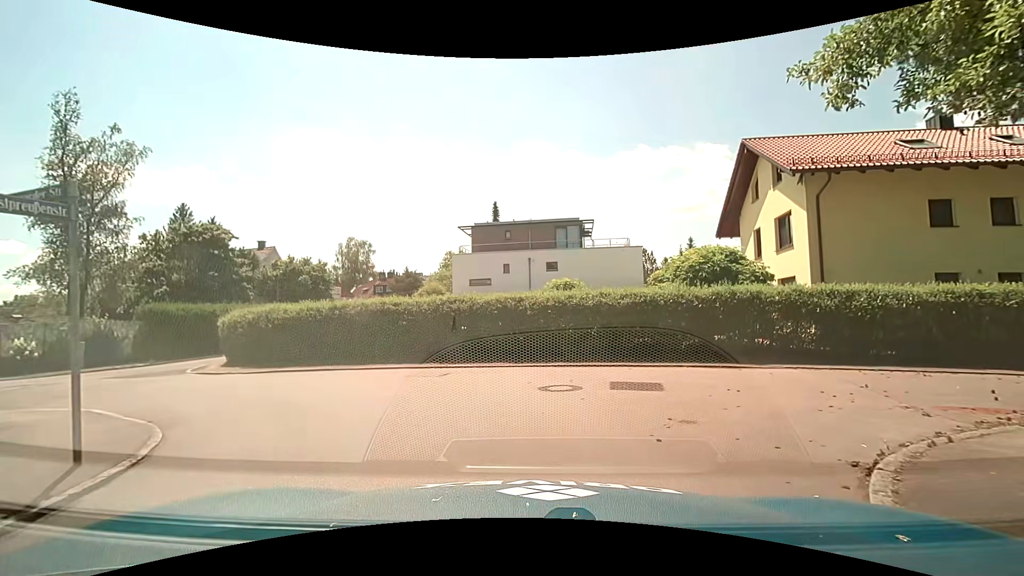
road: residential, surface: asphalt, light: Day
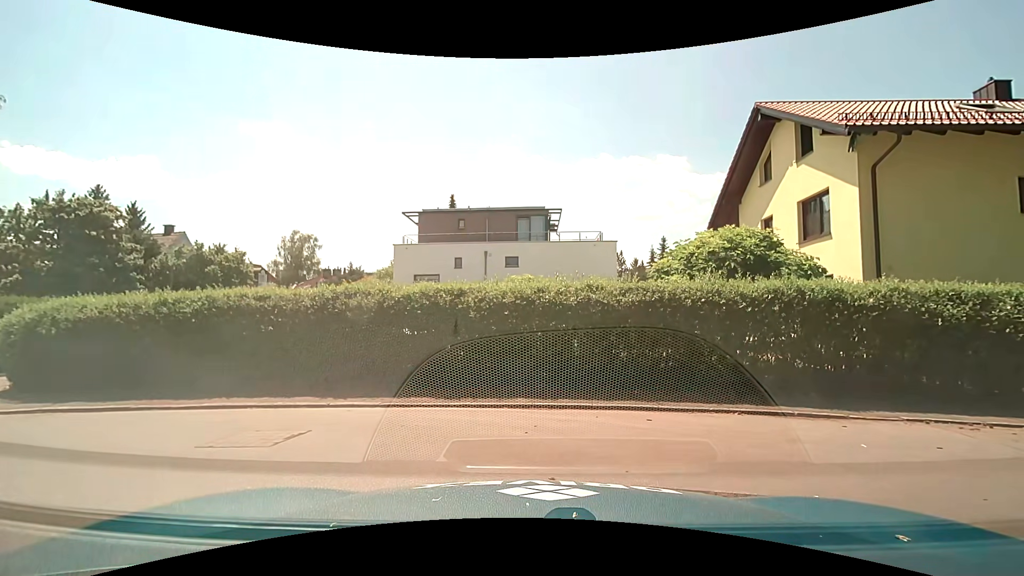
(0.0, +5.6) m; +7°
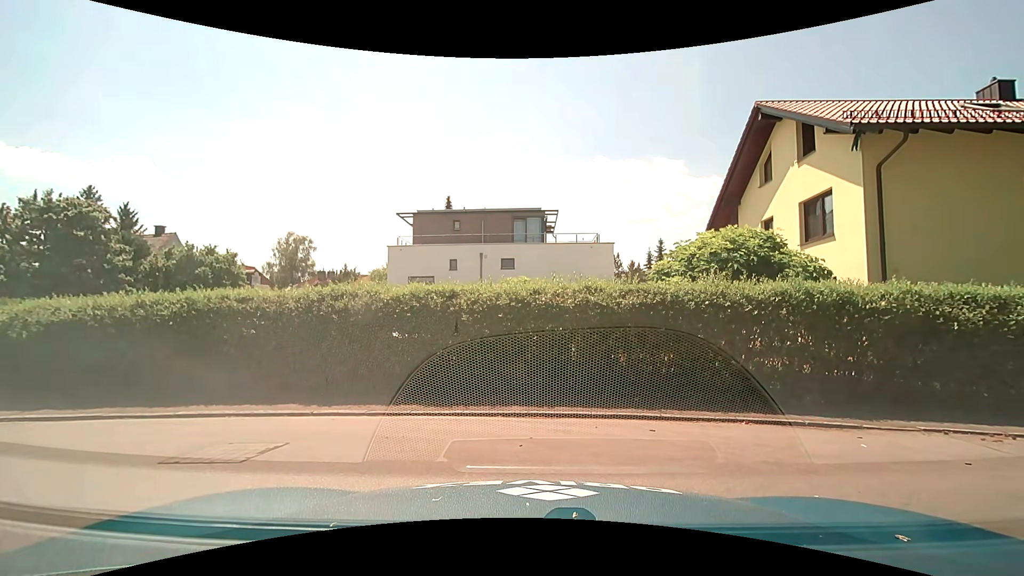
(0.0, +0.5) m; 0°
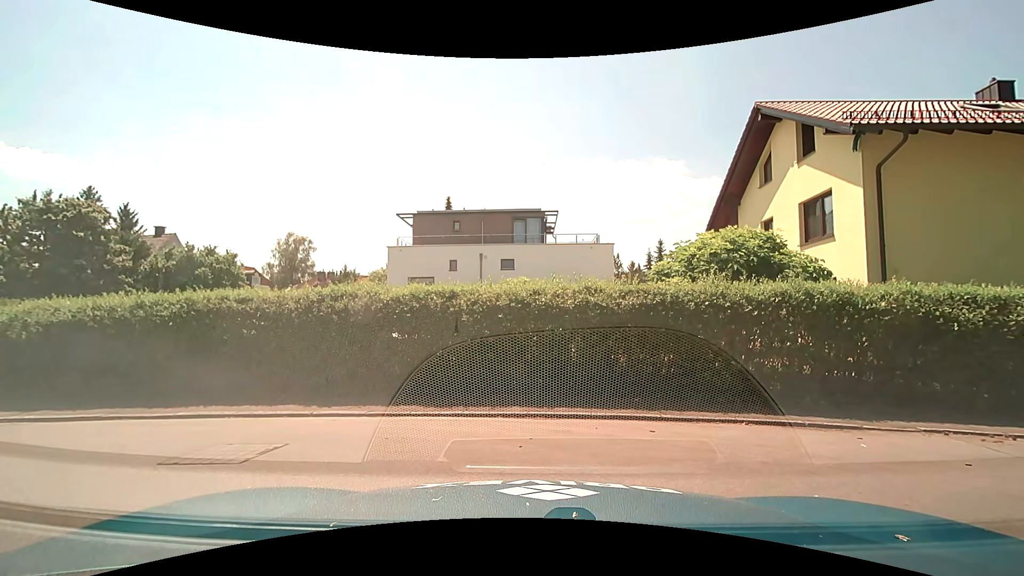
(0.0, 0.0) m; 0°
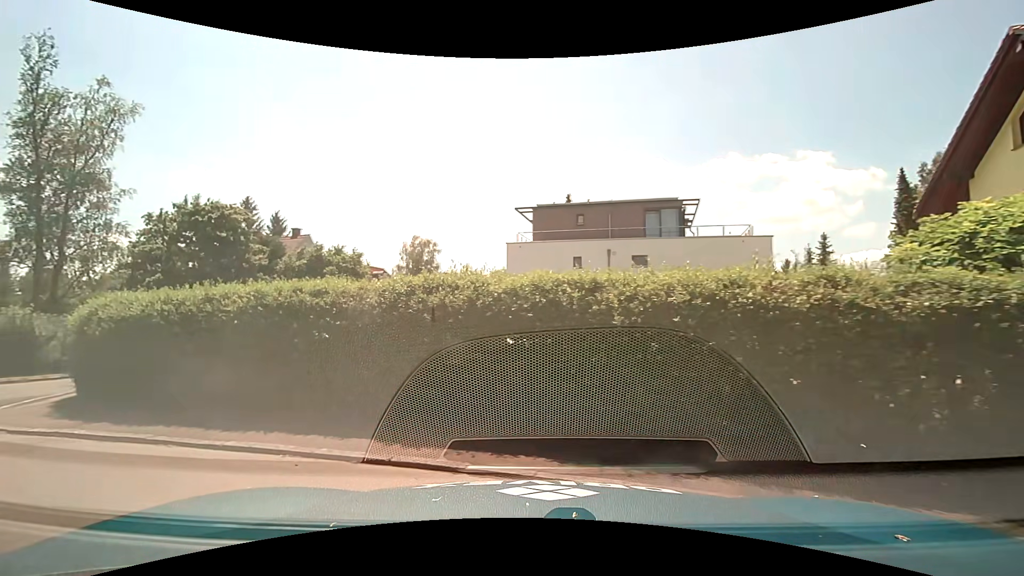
(-0.4, +3.2) m; -15°
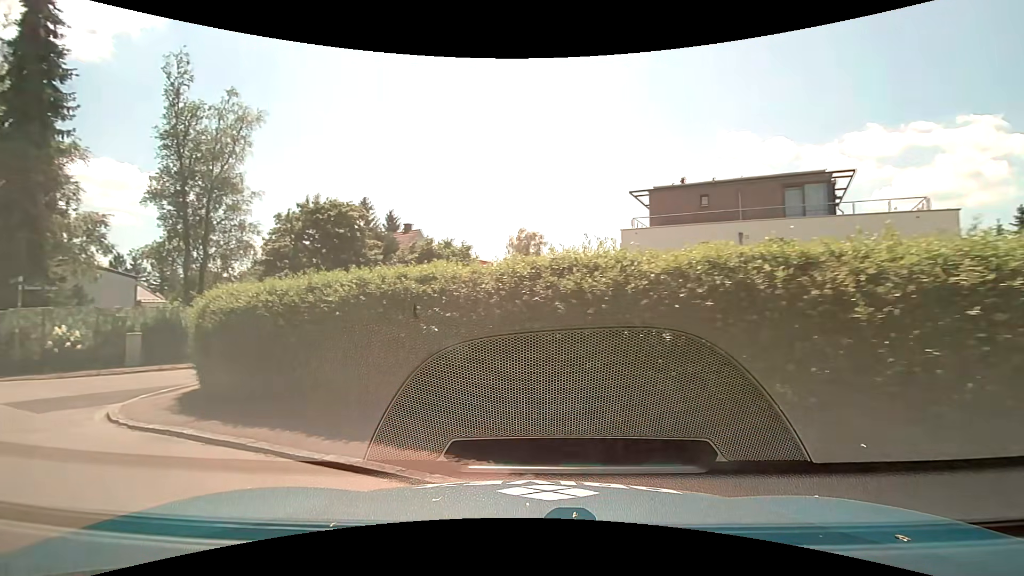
(-0.1, +1.6) m; -11°
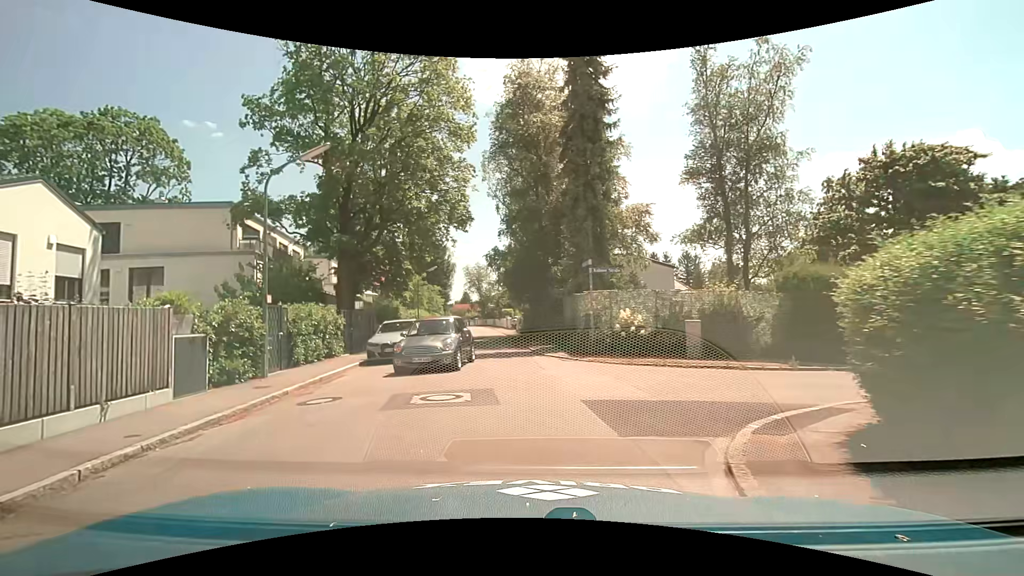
(-3.2, +5.2) m; -56°
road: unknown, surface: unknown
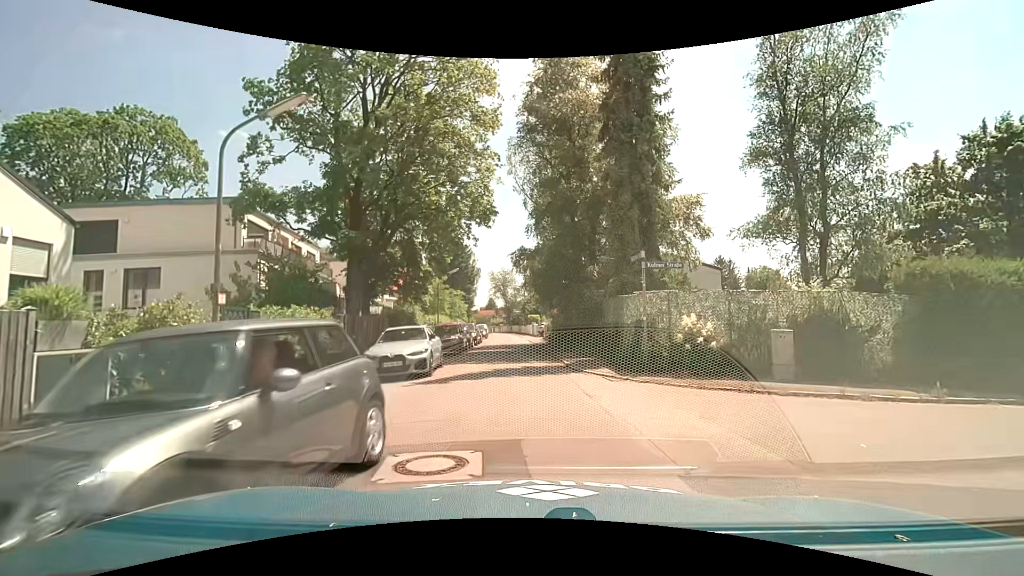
(-0.2, +3.5) m; -2°
